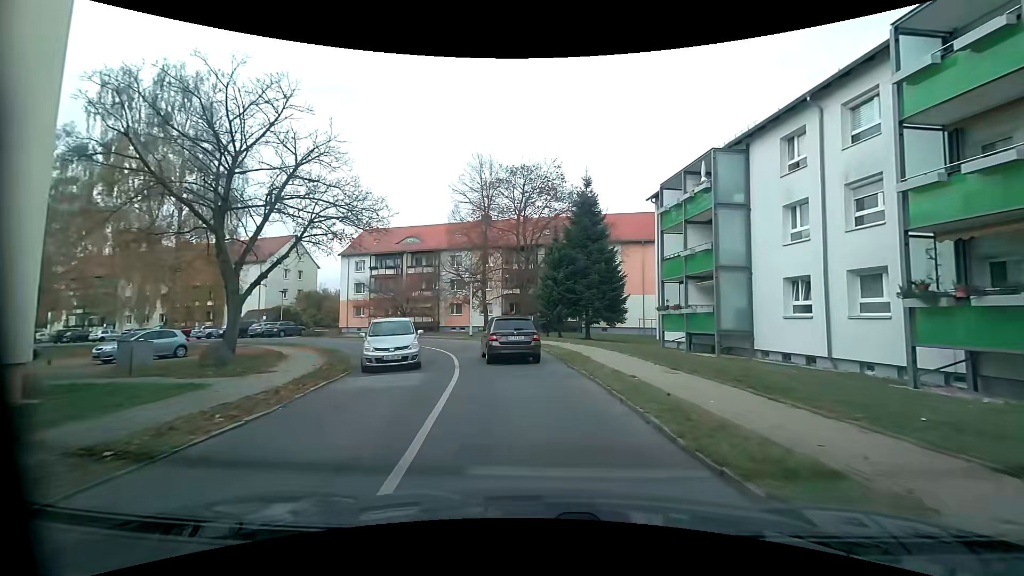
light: Day
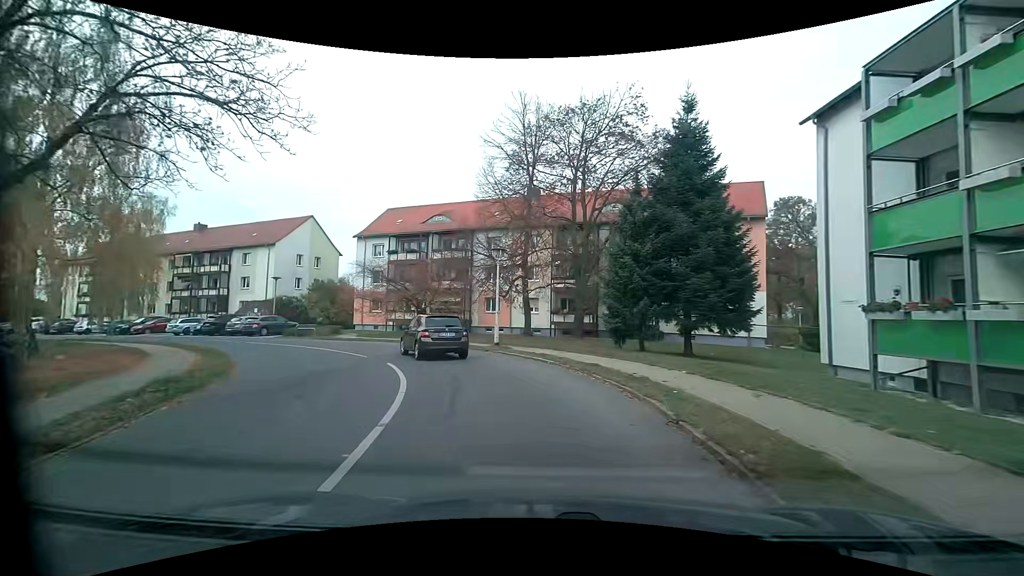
(-0.1, +12.8) m; -5°
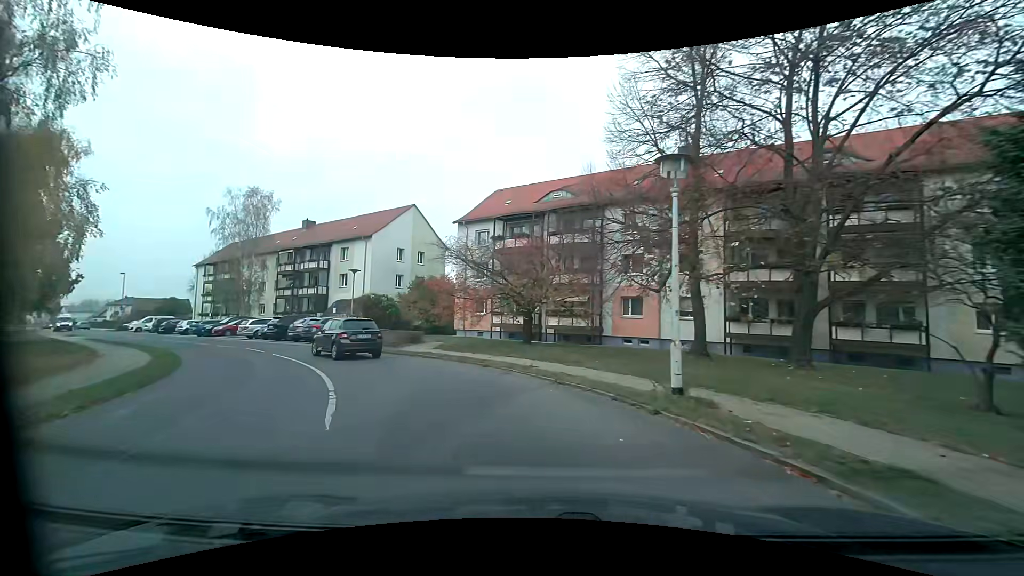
(-1.3, +12.0) m; -14°
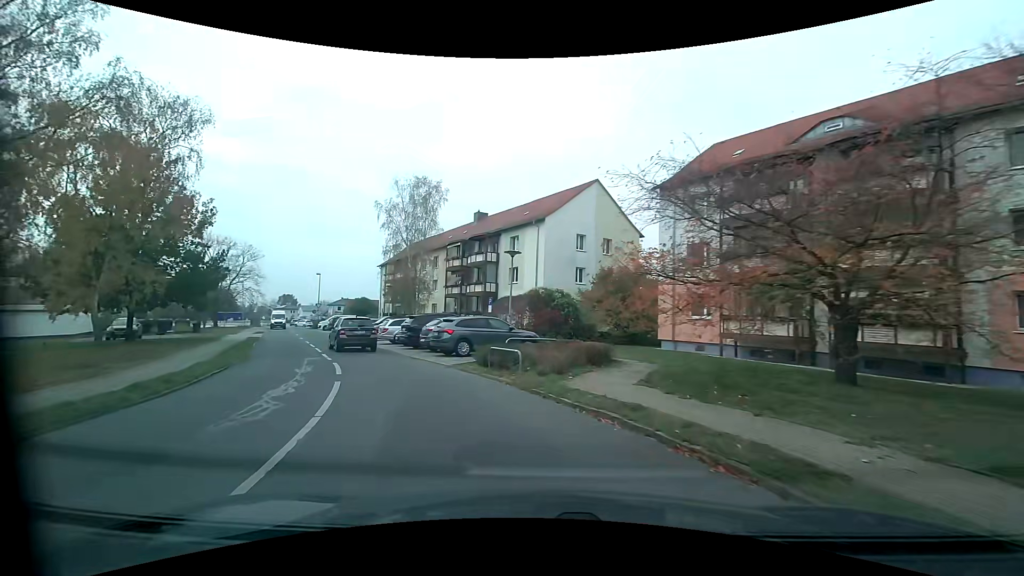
(-2.2, +11.6) m; -23°
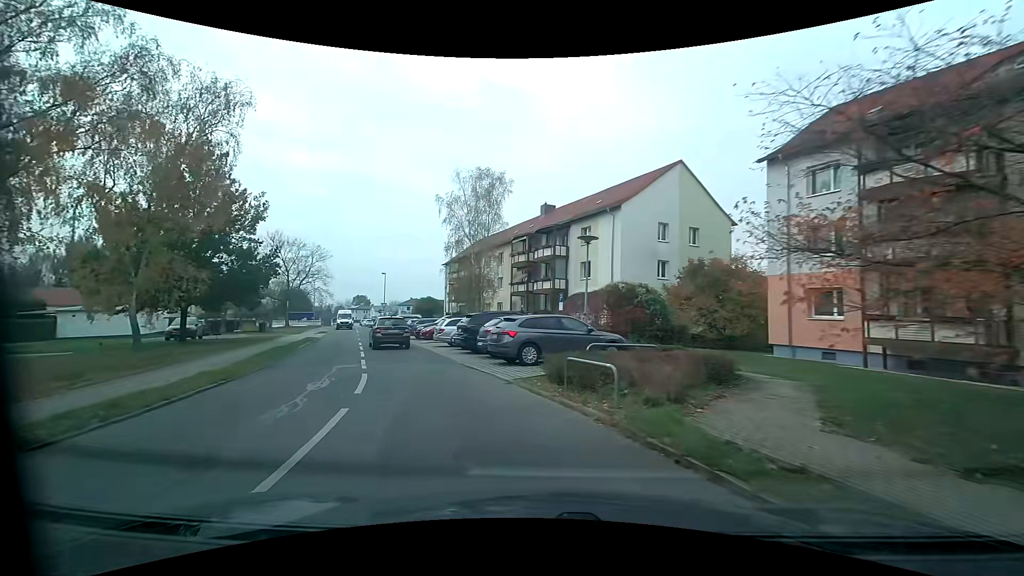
(-0.2, +4.0) m; -7°
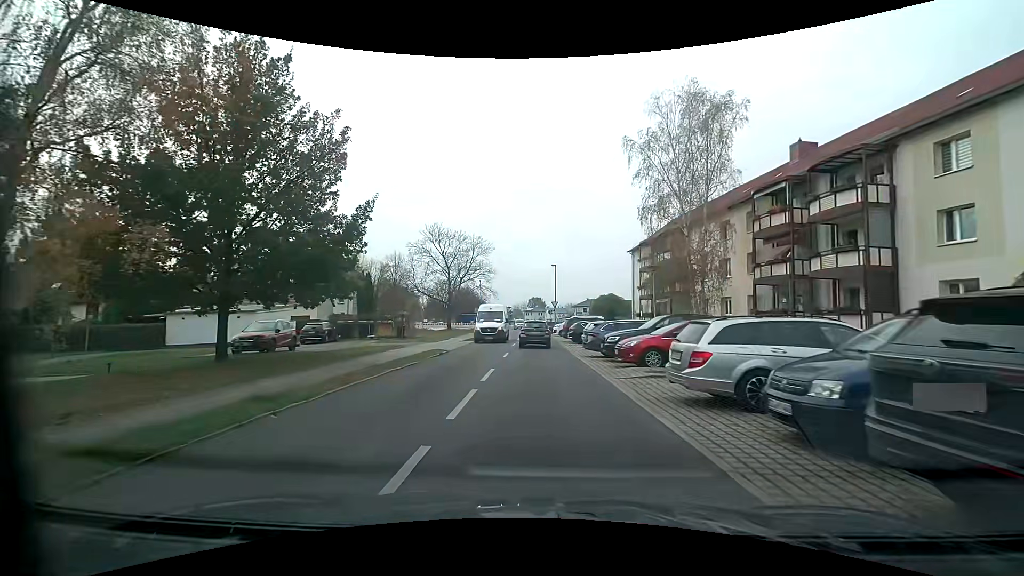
(-3.6, +16.0) m; -20°
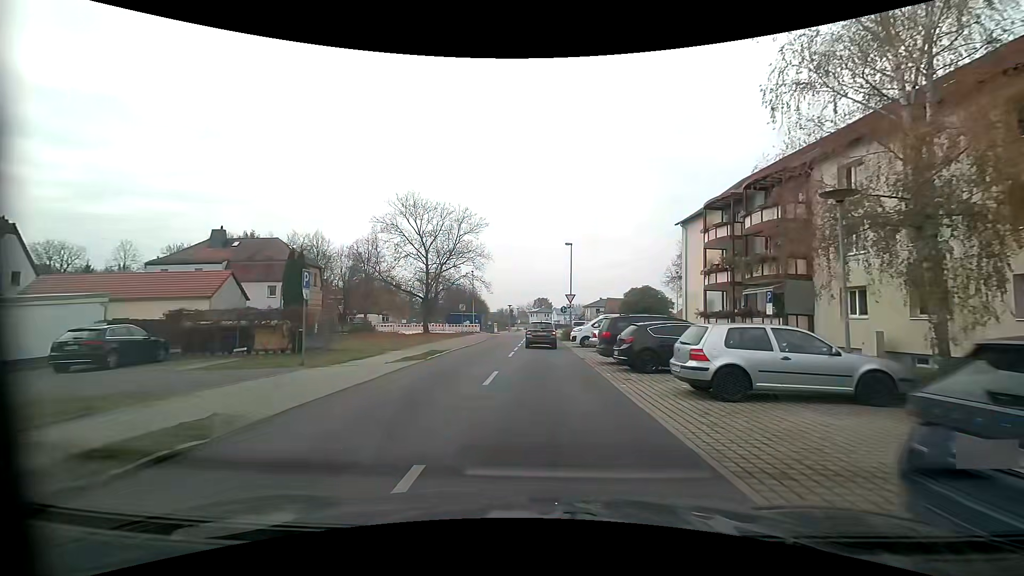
(0.0, +18.1) m; -1°
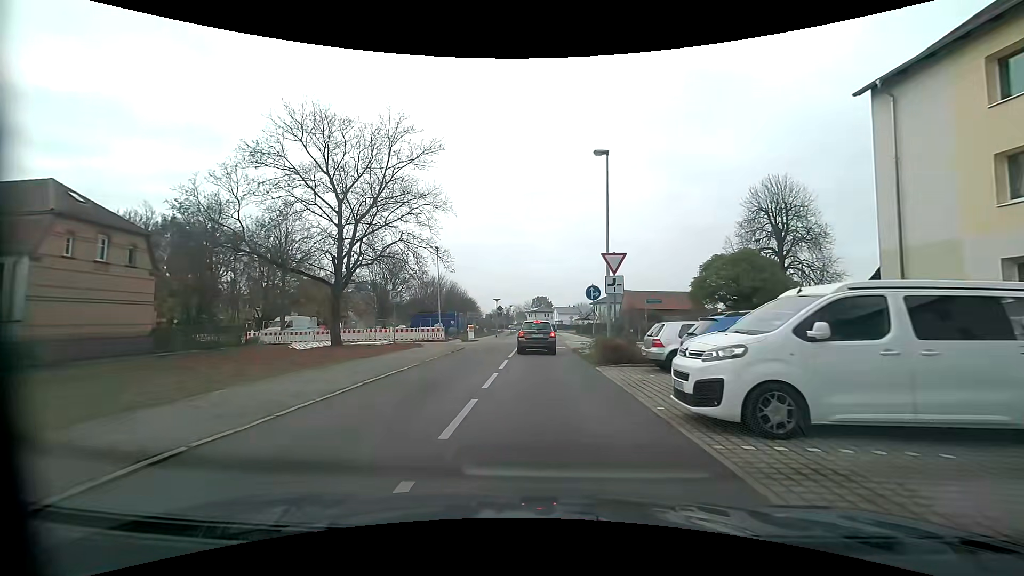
(+0.1, +23.2) m; +1°
(0, +10) (0, +20) (0, +30) (0, +40) (+1, +50) (+1, +60) (0, +70) (0, +80) (0, +90) (0, +100) m
